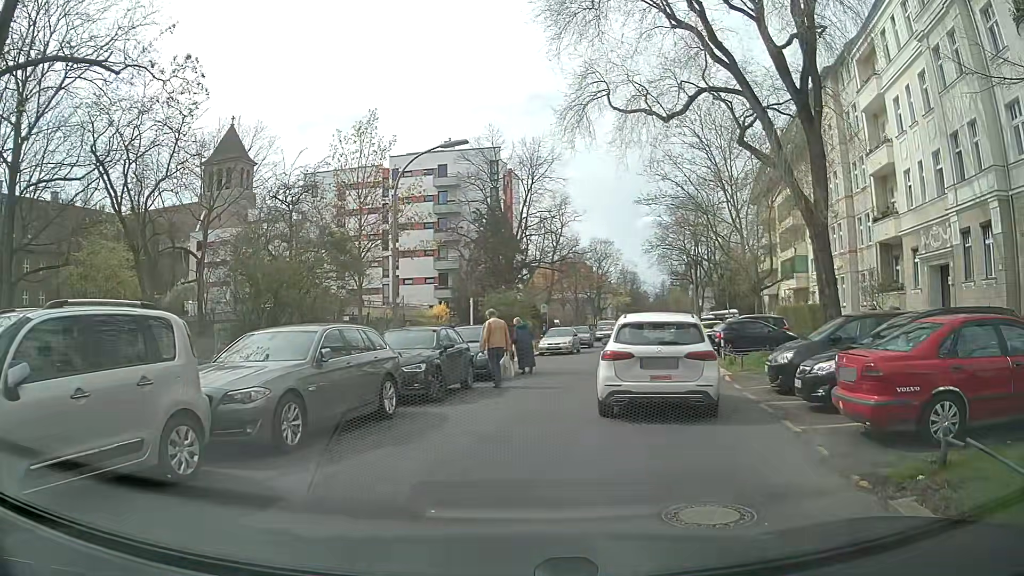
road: residential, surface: asphalt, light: Day
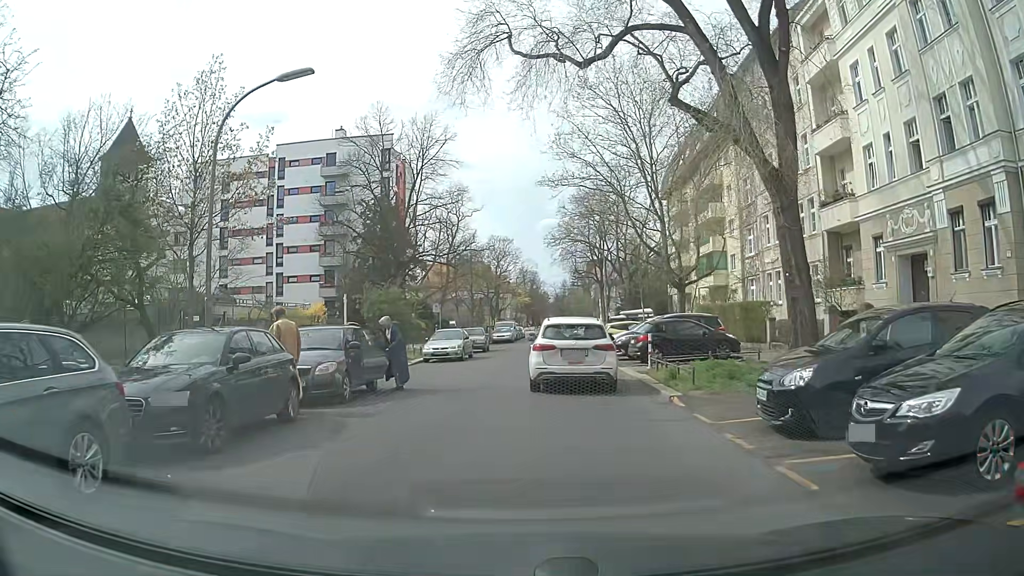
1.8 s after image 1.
(+0.6, +5.5) m; +10°
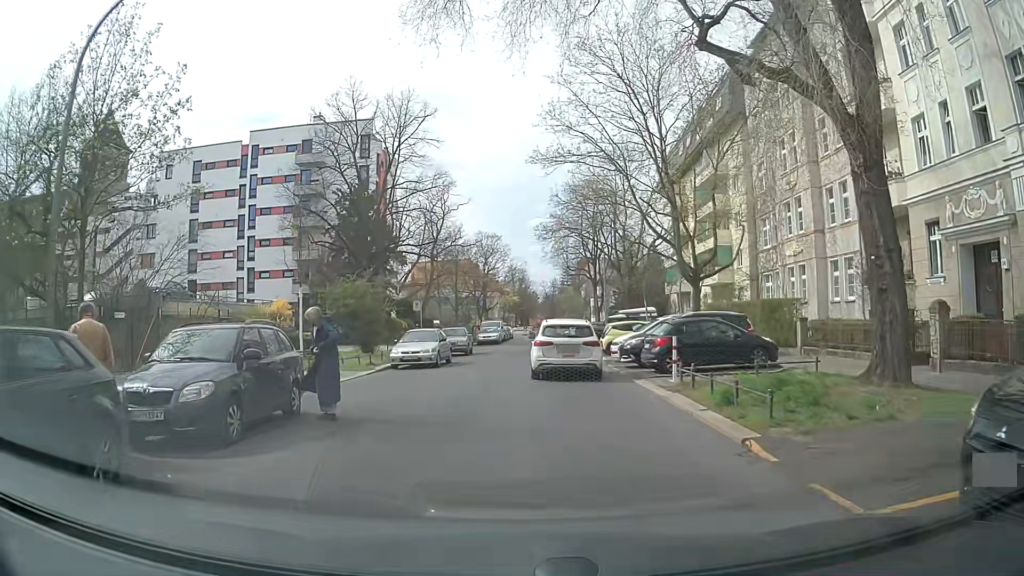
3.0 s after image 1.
(+0.1, +4.8) m; +1°
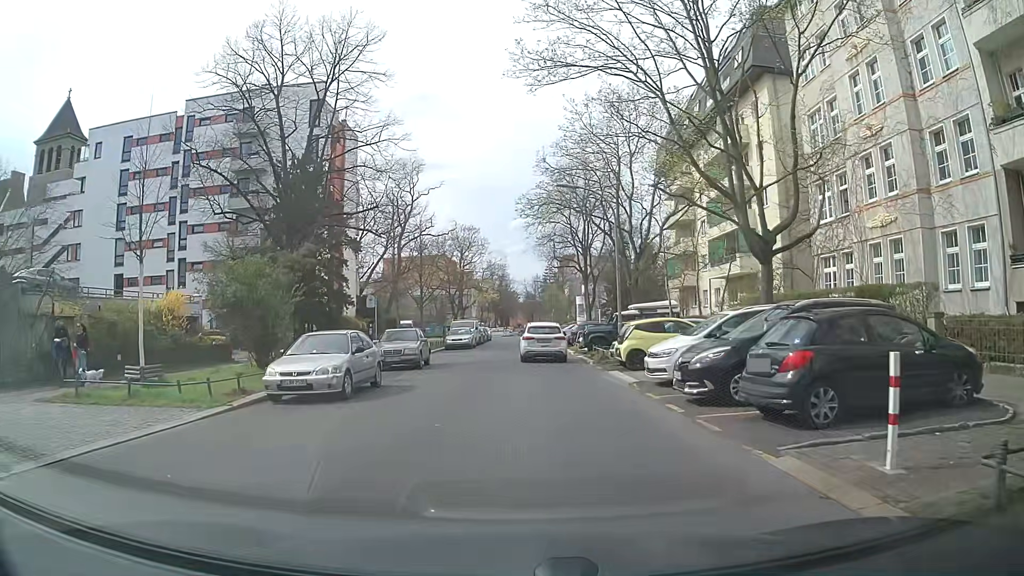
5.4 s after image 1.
(+0.2, +10.5) m; +1°
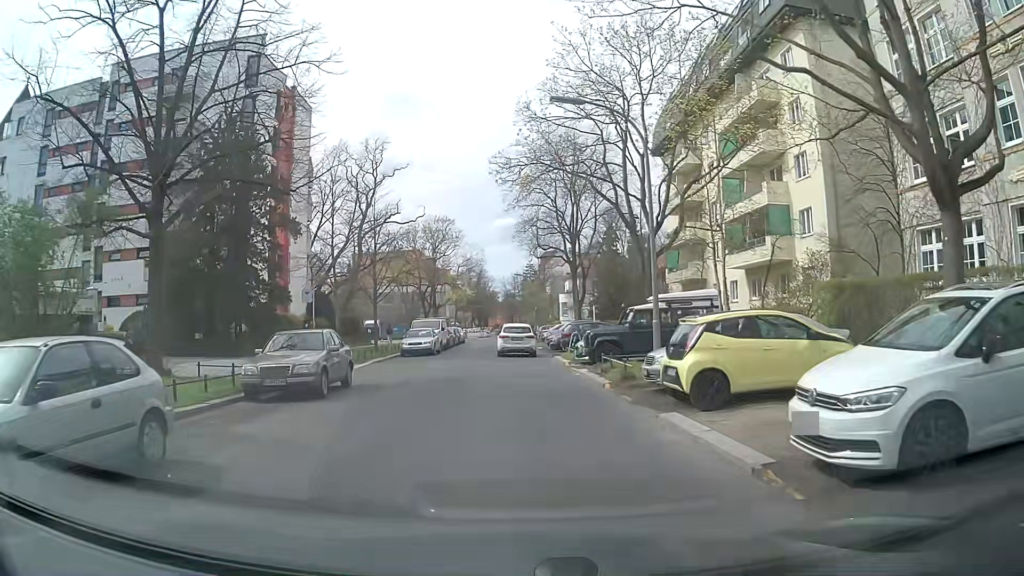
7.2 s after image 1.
(+0.2, +9.6) m; +3°
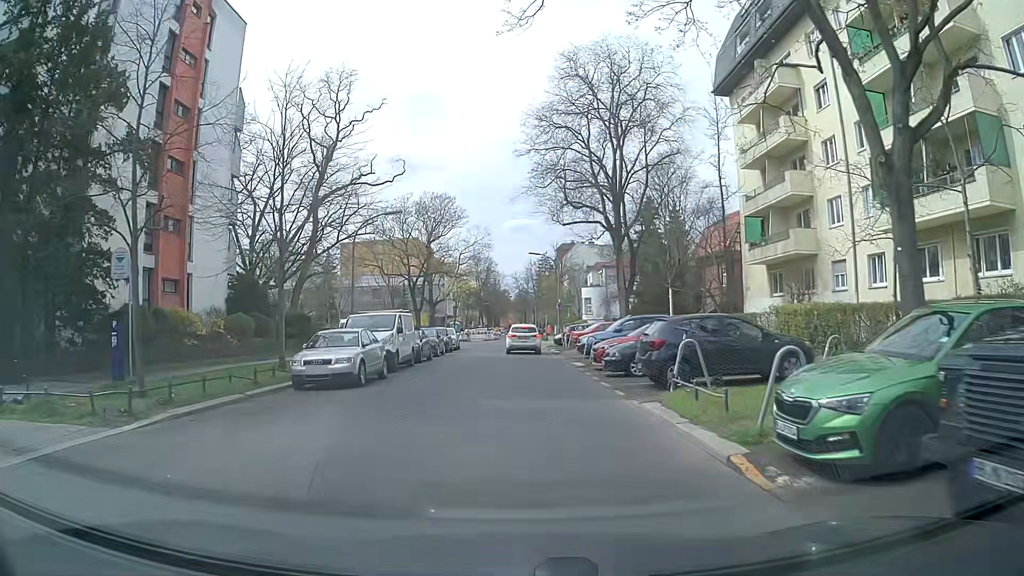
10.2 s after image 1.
(-0.5, +18.7) m; -2°
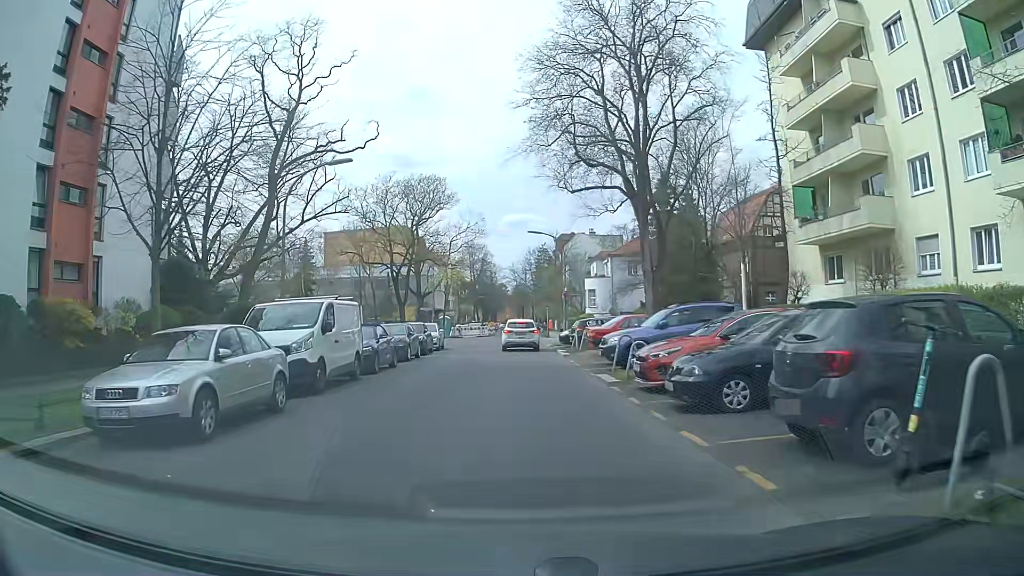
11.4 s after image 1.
(+0.1, +8.3) m; +1°
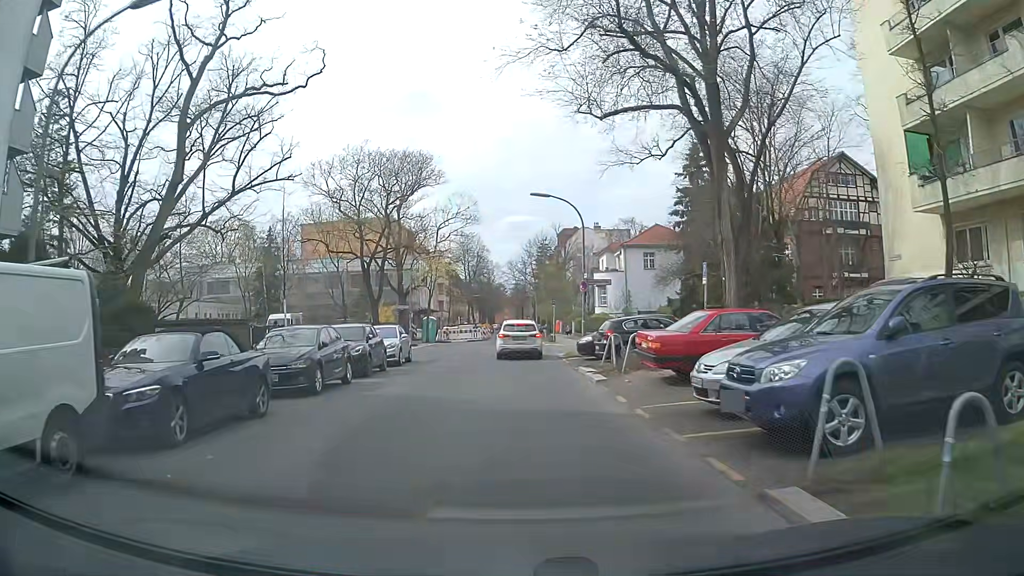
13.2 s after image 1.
(0.0, +11.3) m; +1°
